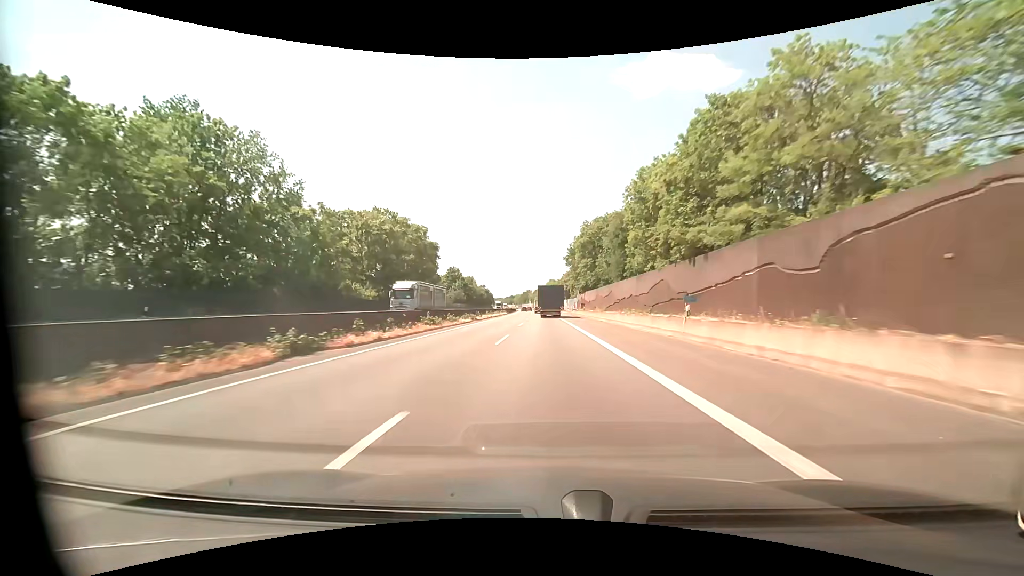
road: motorway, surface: asphalt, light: Day
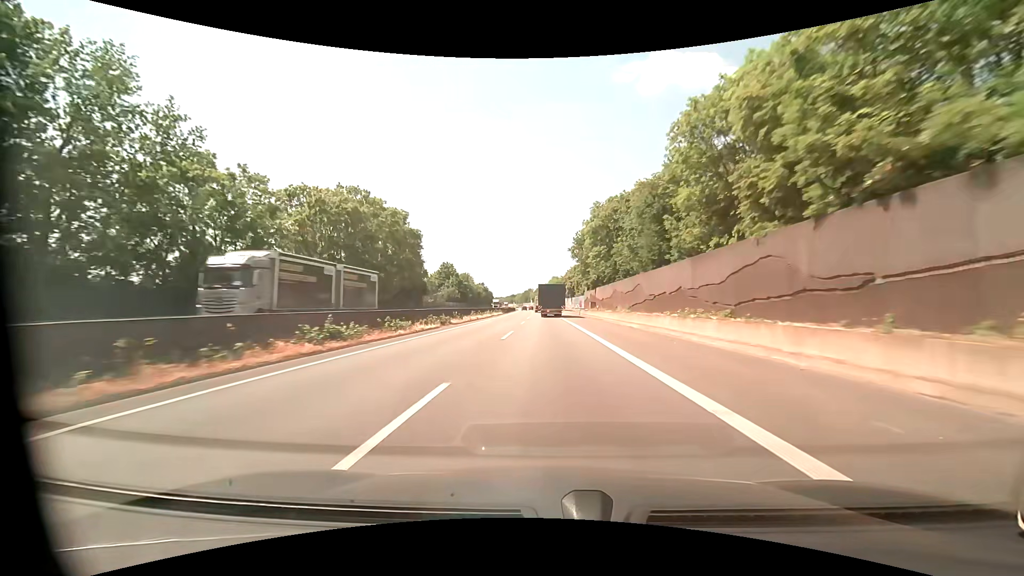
(0.0, +15.7) m; 0°
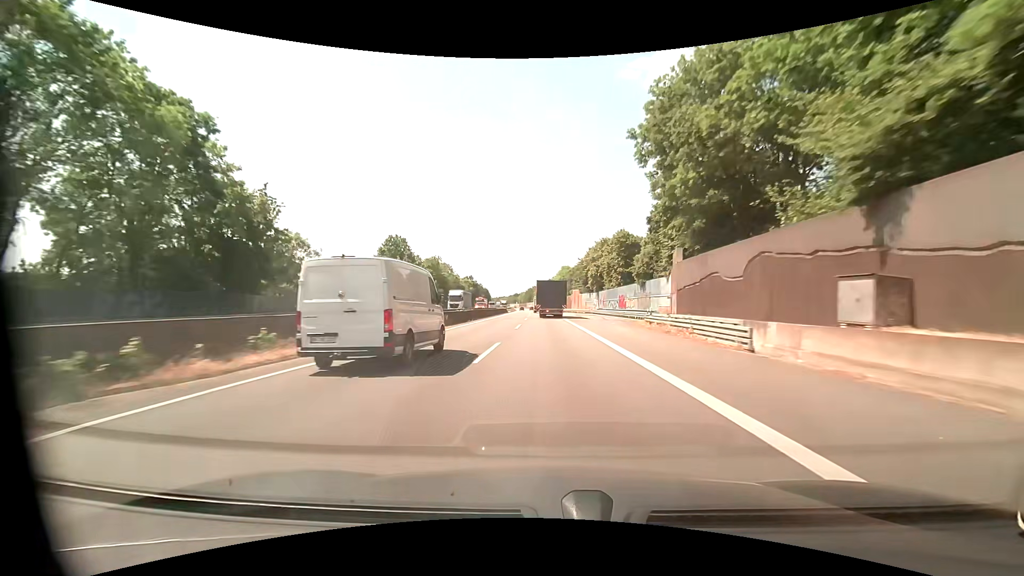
(-0.4, +62.7) m; -1°
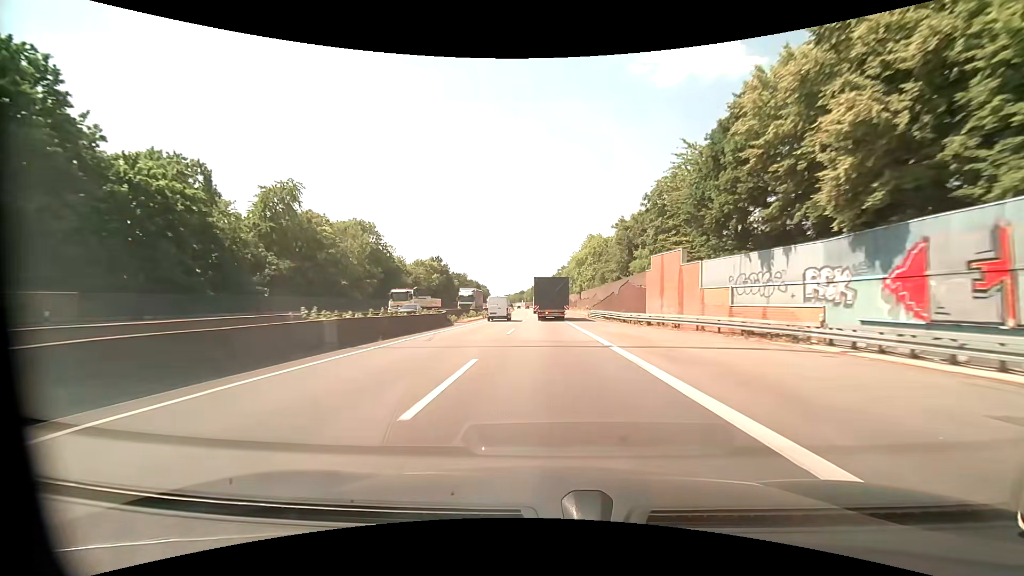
(-1.0, +77.6) m; -1°
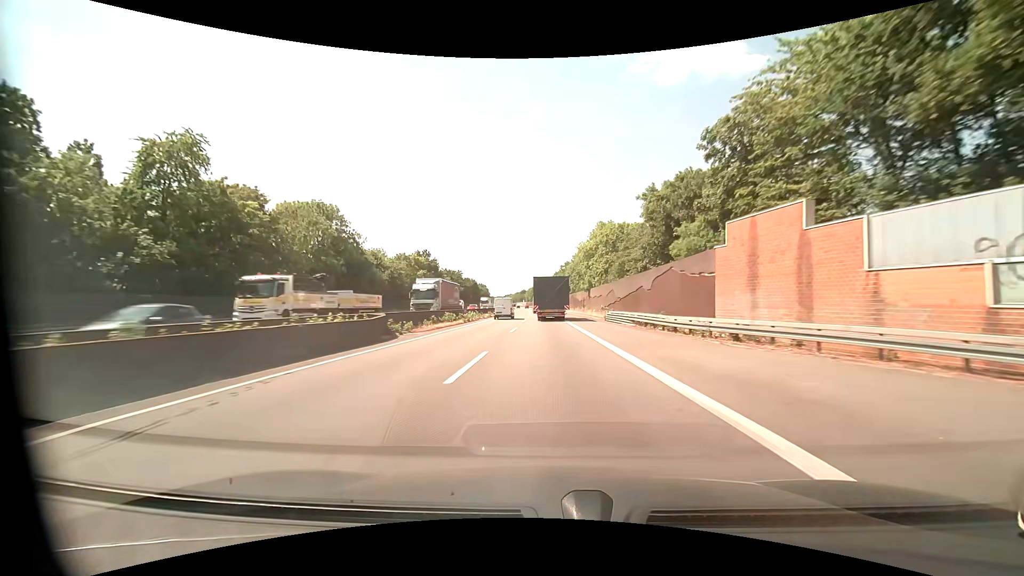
(0.0, +15.1) m; 0°
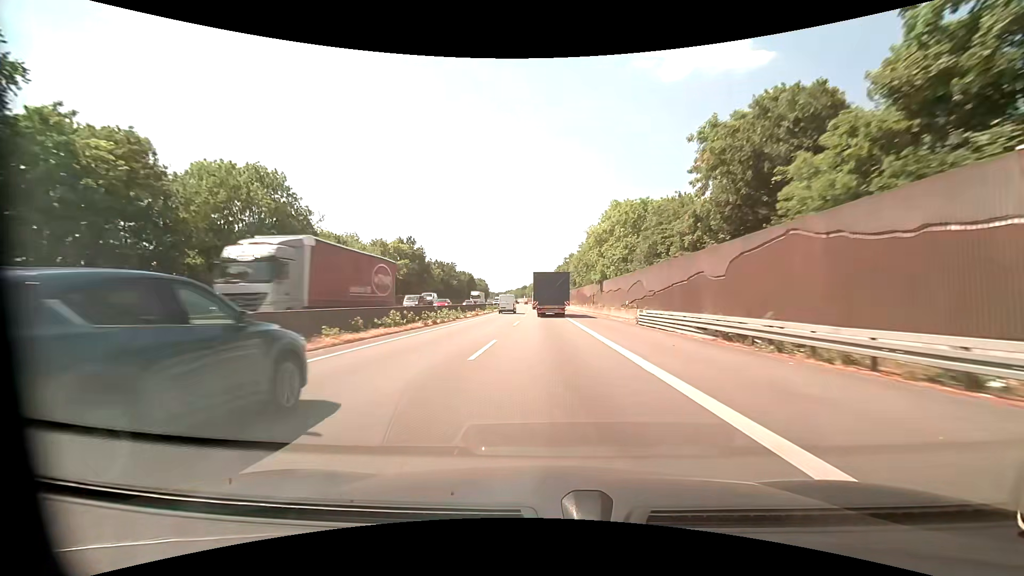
(0.0, +14.9) m; 0°
